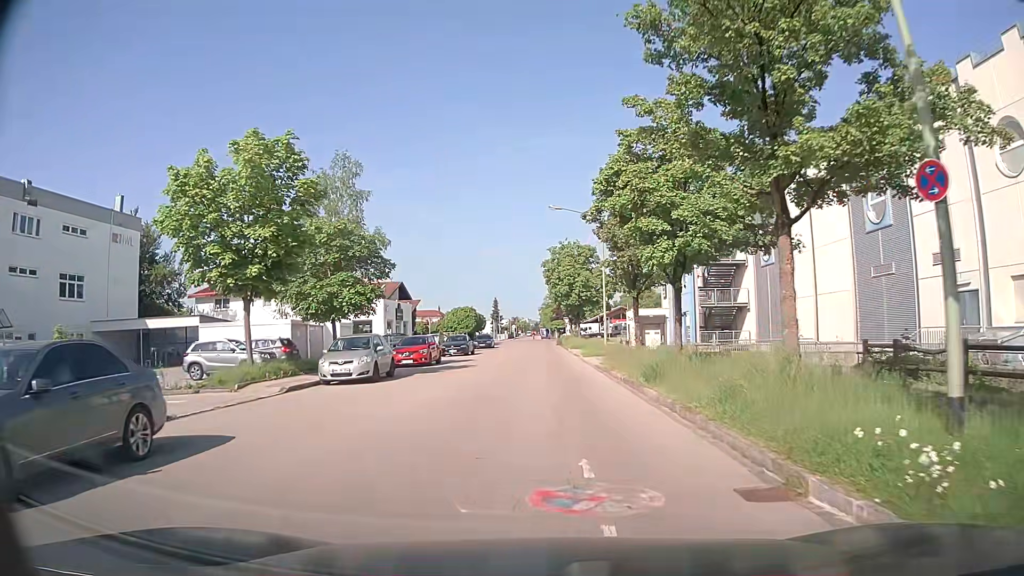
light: Day
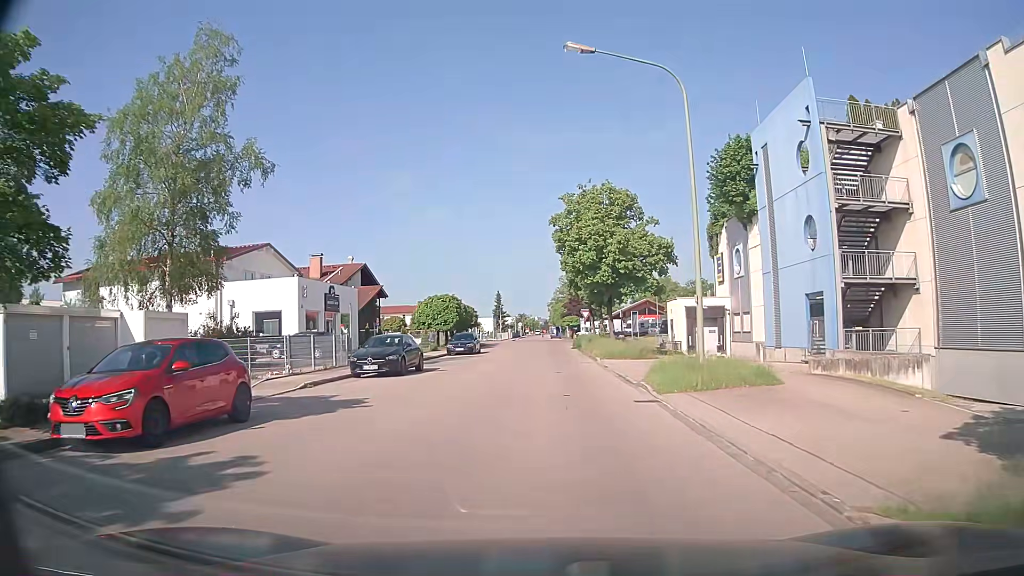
(+0.1, +22.9) m; 0°
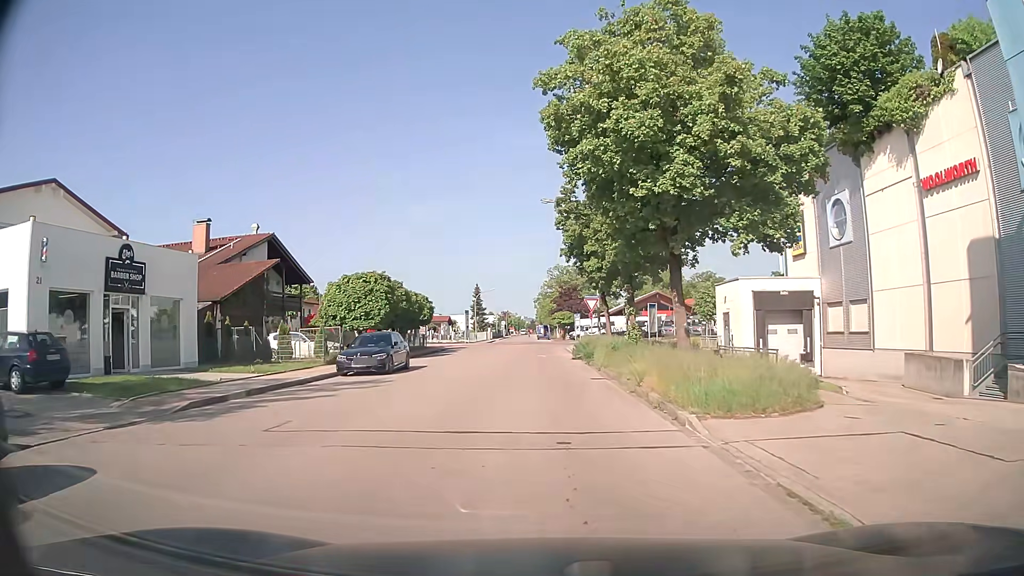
(+0.1, +21.4) m; +1°
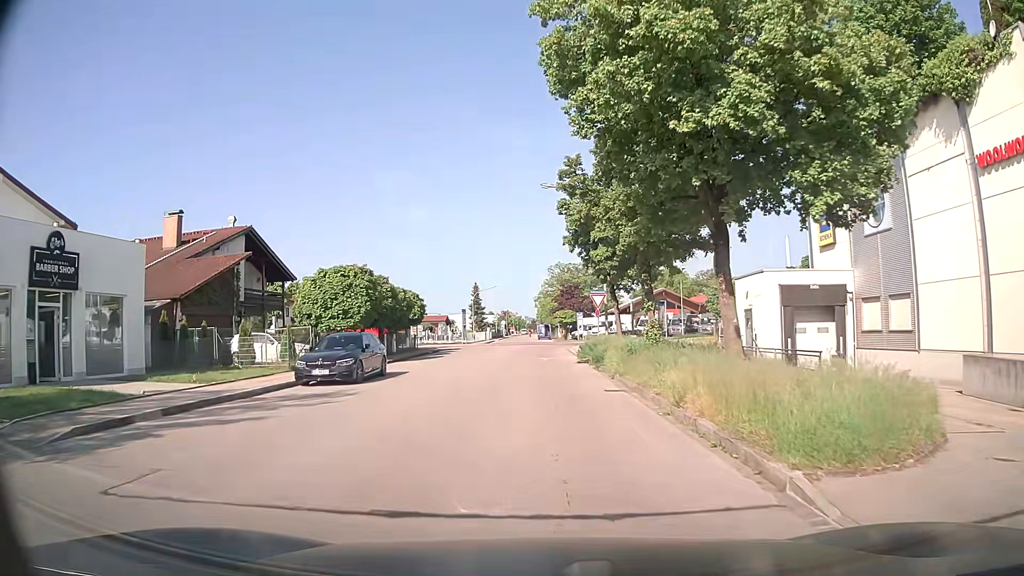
(0.0, +4.1) m; 0°
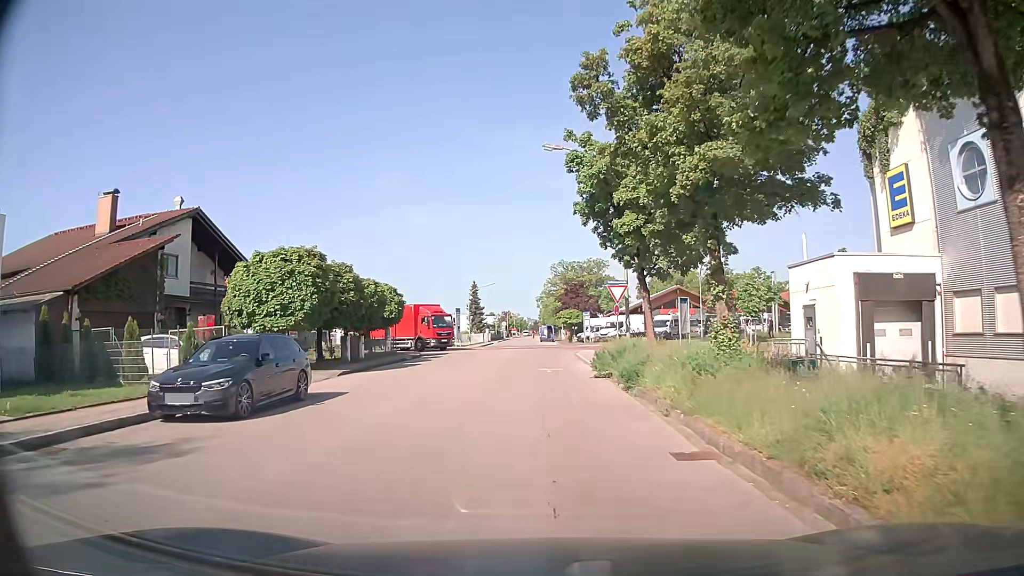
(0.0, +7.8) m; 0°
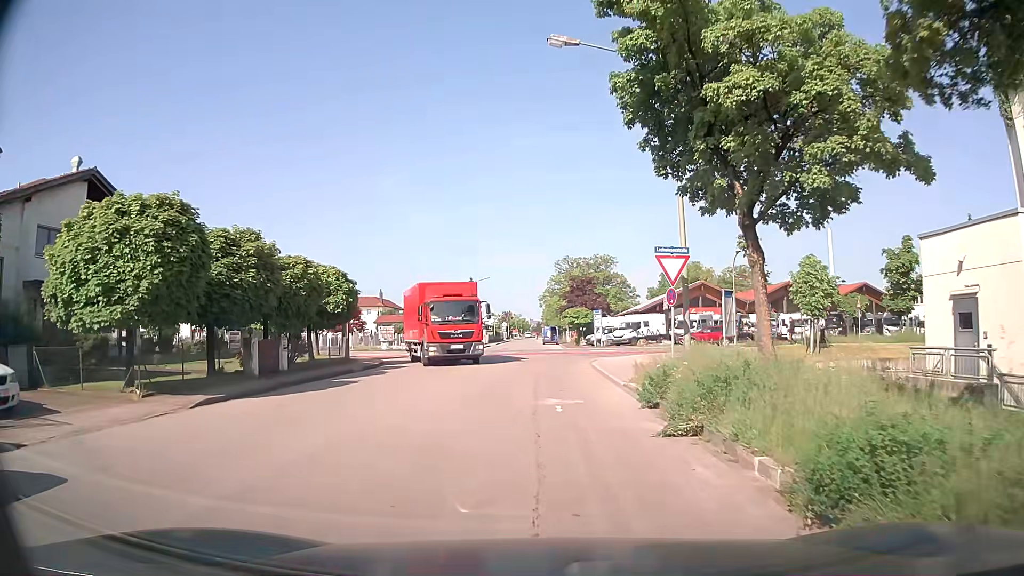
(0.0, +10.6) m; -1°
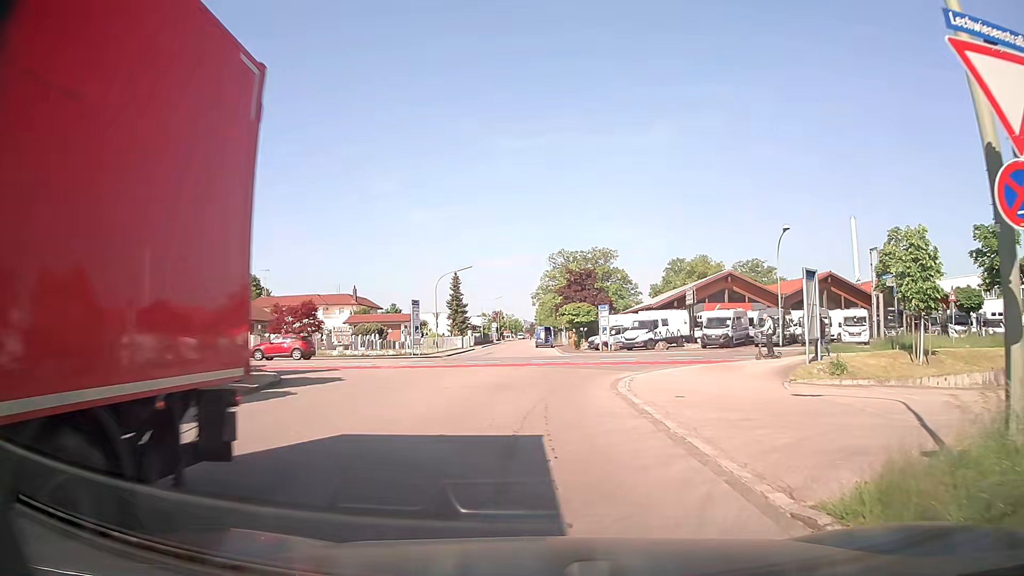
(+0.3, +12.2) m; +2°
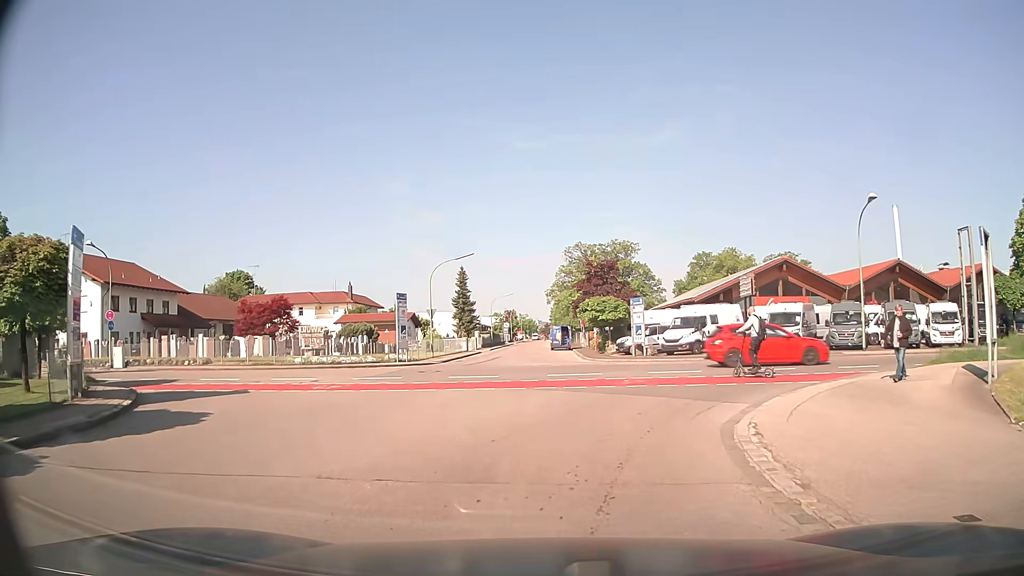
(-0.2, +9.9) m; -2°
